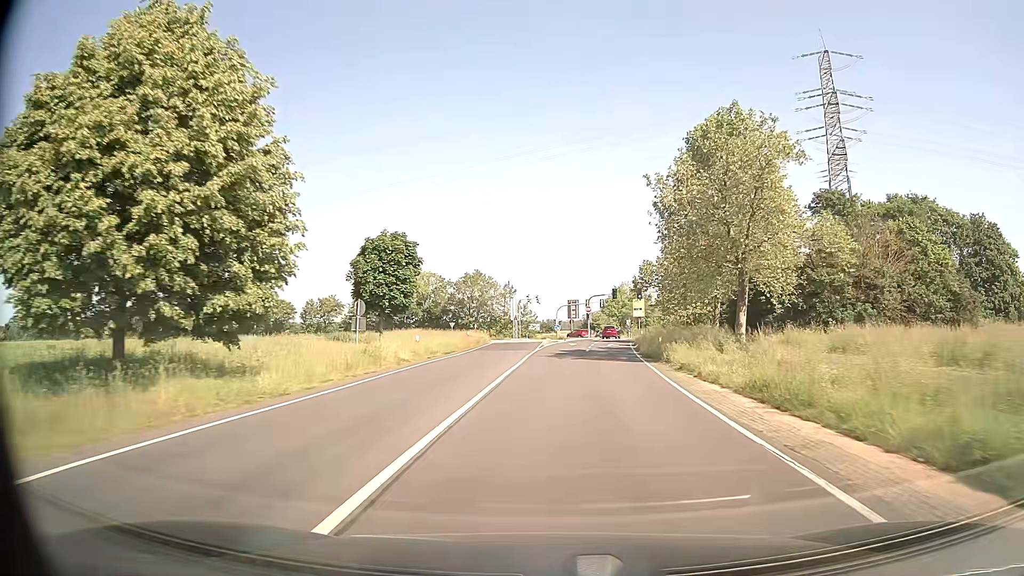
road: secondary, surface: asphalt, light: Day
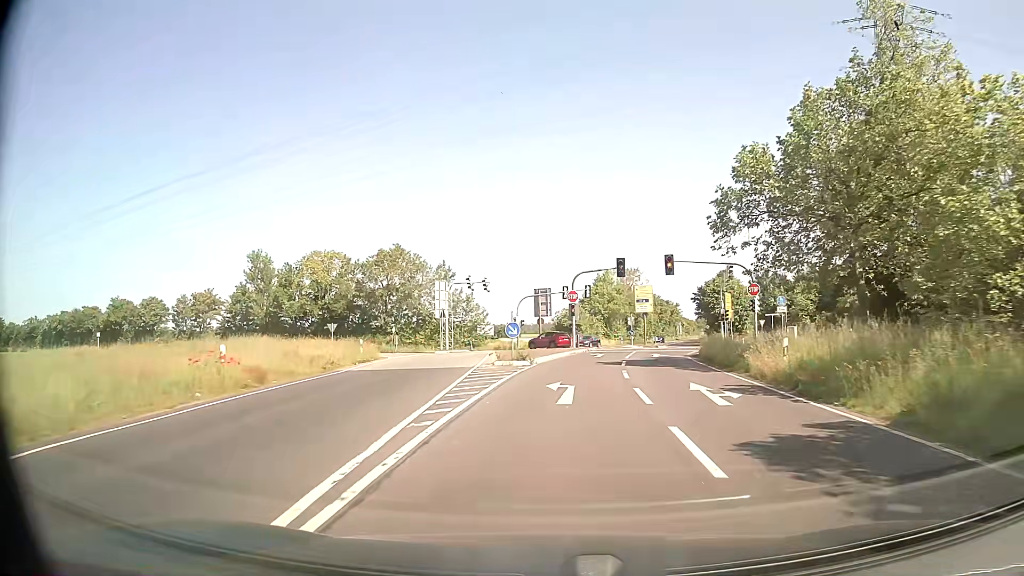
(+1.1, +40.4) m; +3°
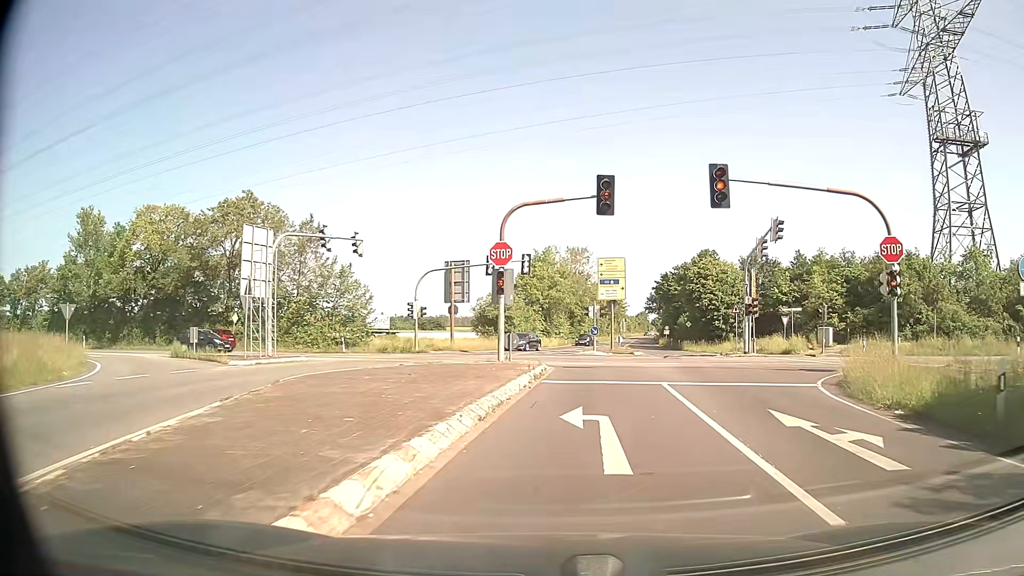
(+0.9, +25.6) m; +5°
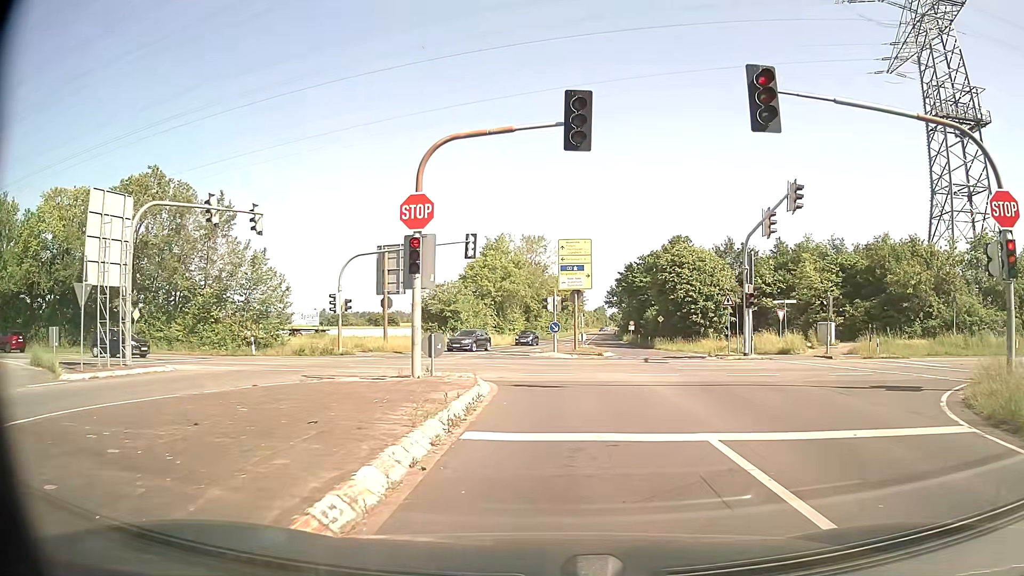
(+0.3, +7.9) m; +5°
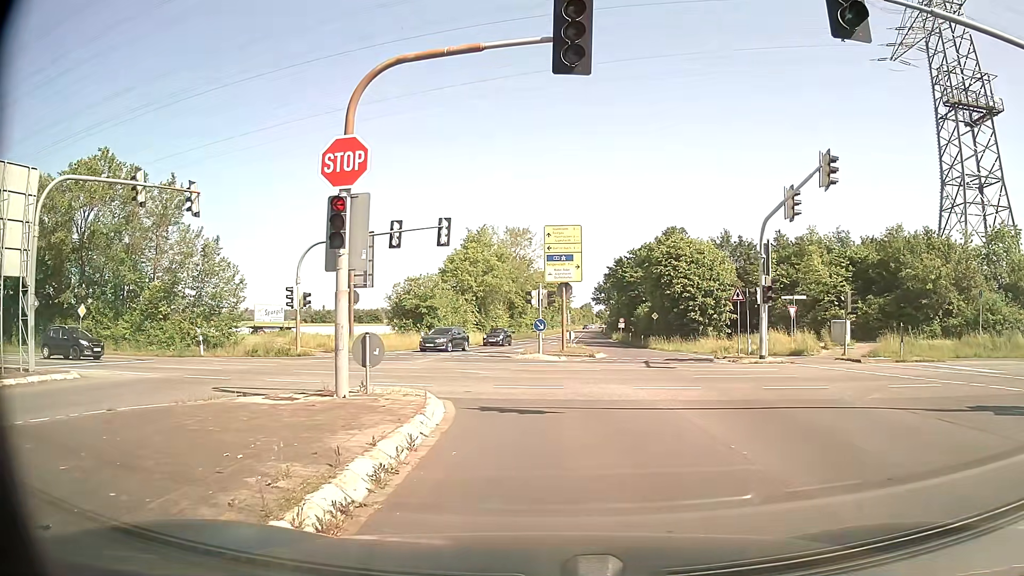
(0.0, +4.3) m; +1°
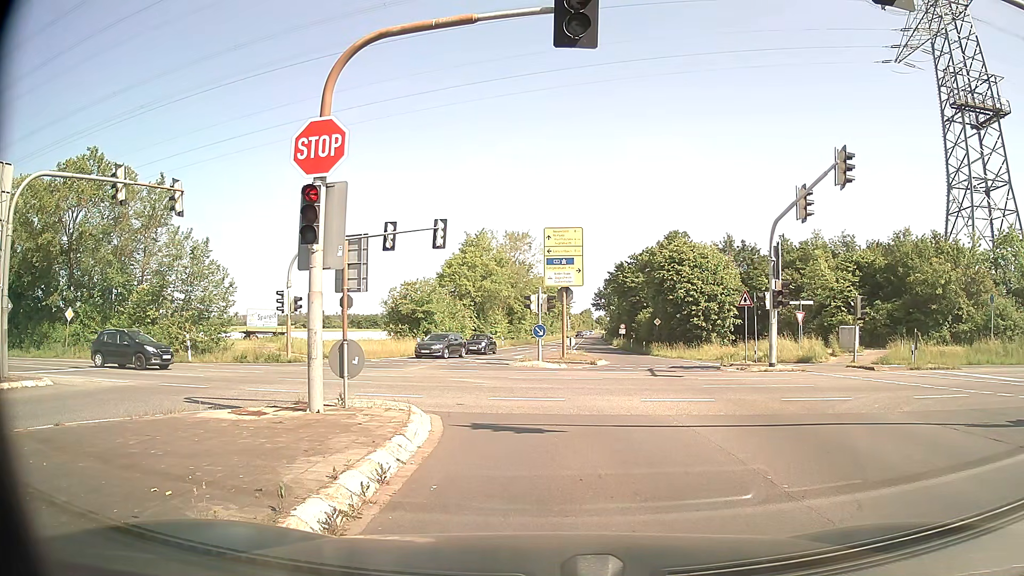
(0.0, +1.2) m; +1°
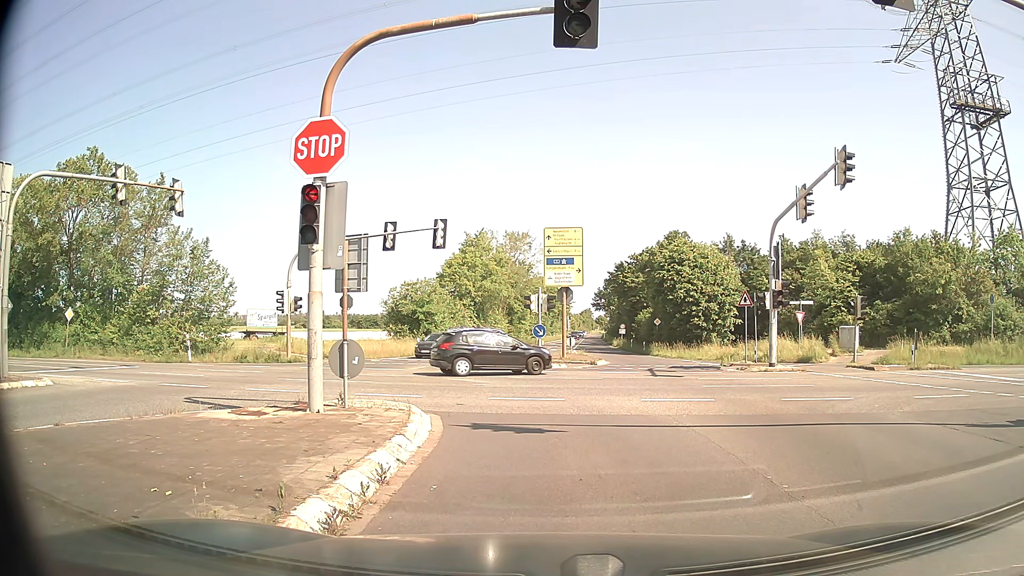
(0.0, 0.0) m; 0°
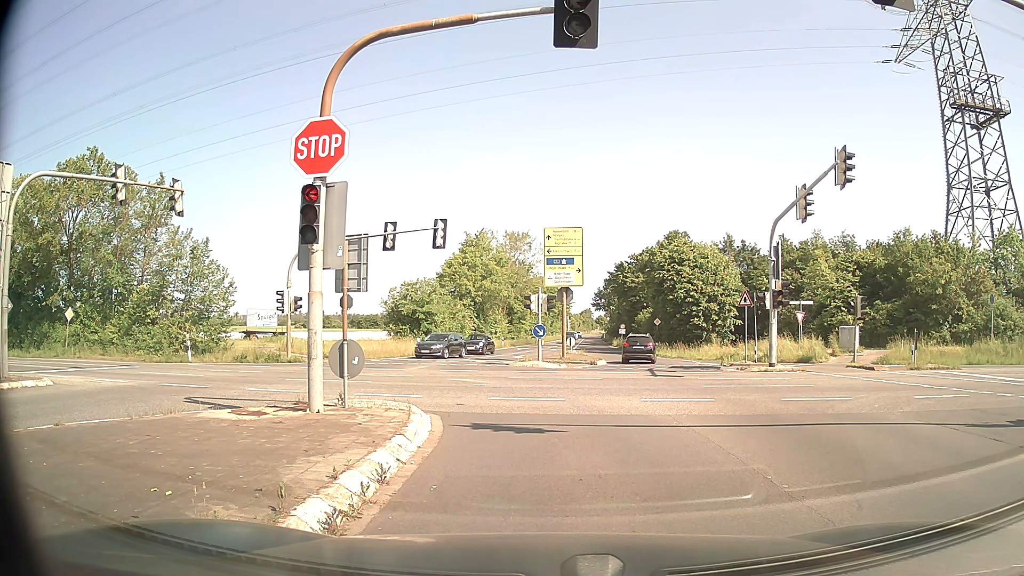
(0.0, 0.0) m; 0°
(0, +10) (-4, +19) (-11, +25) (-21, +28) (-31, +30) (-41, +31) (-51, +32) (-61, +33) (-71, +34) (-81, +35) m
